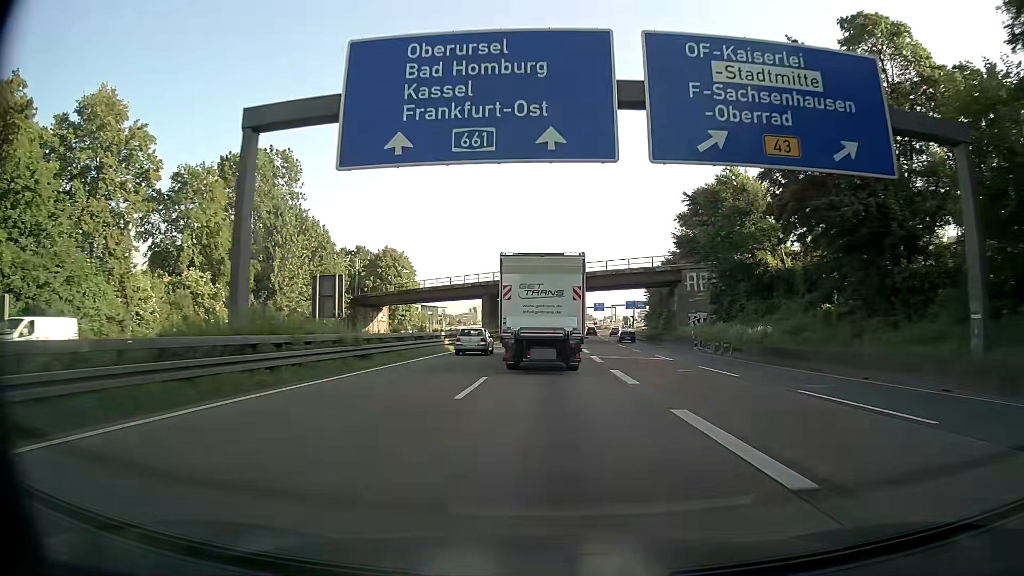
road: motorway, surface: asphalt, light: Day
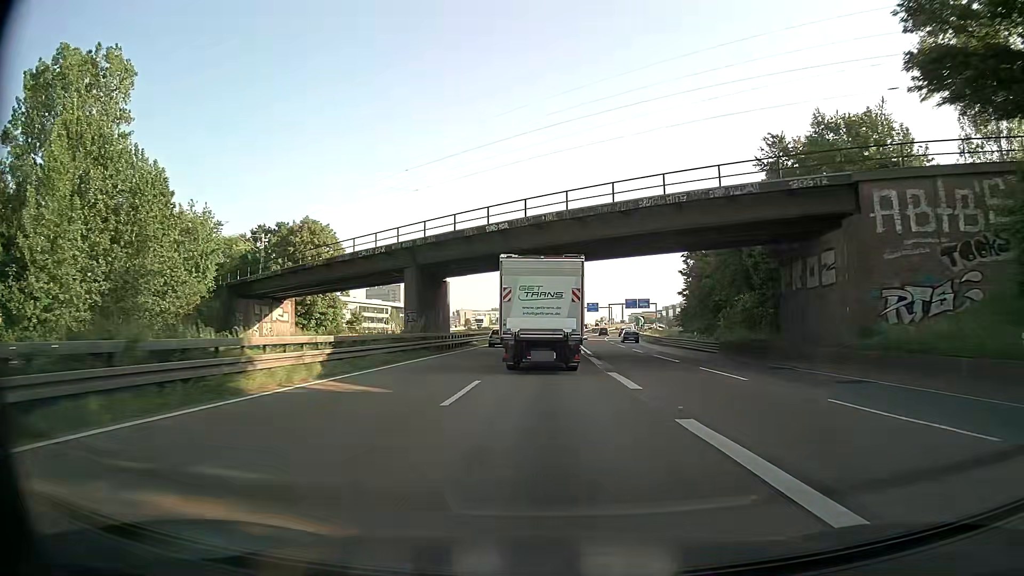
(+0.6, +37.6) m; +1°
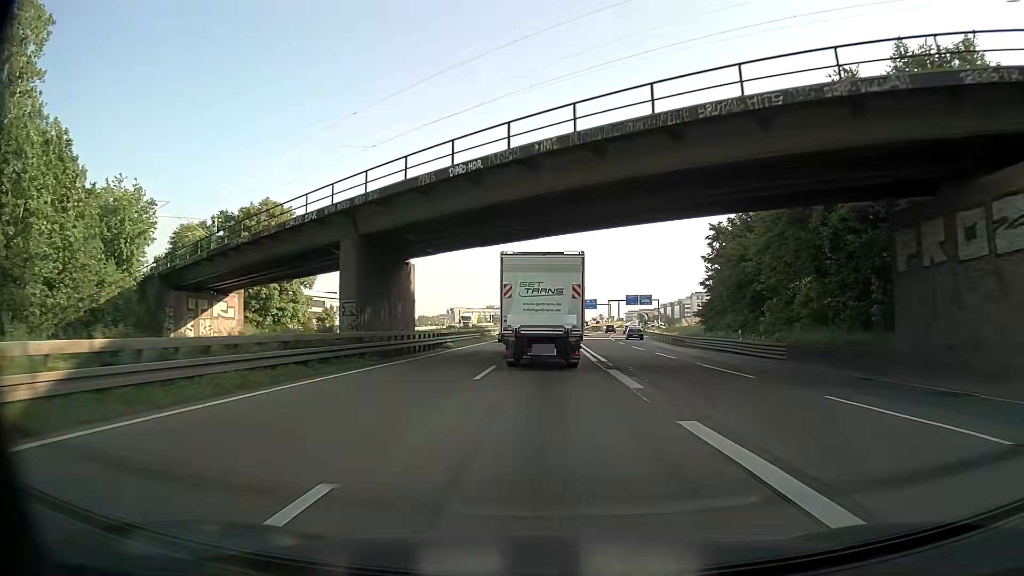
(+0.1, +12.4) m; +1°
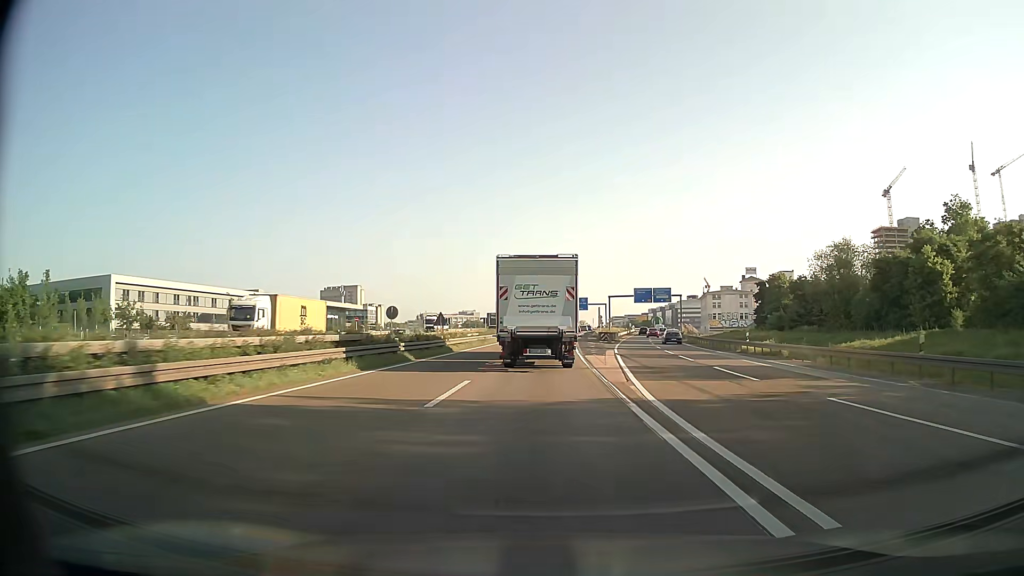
(+0.5, +60.3) m; +2°
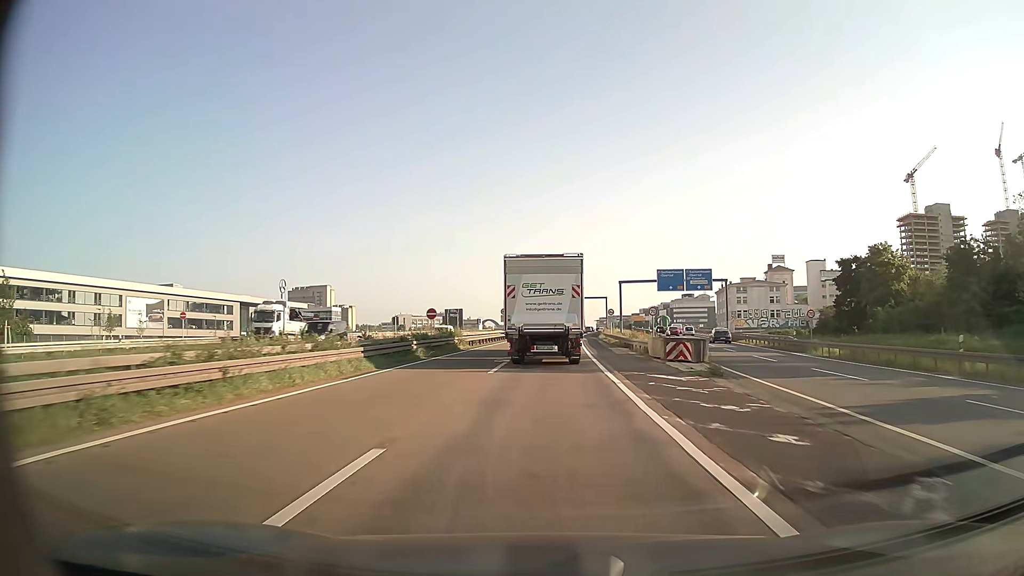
(+0.5, +46.3) m; +1°
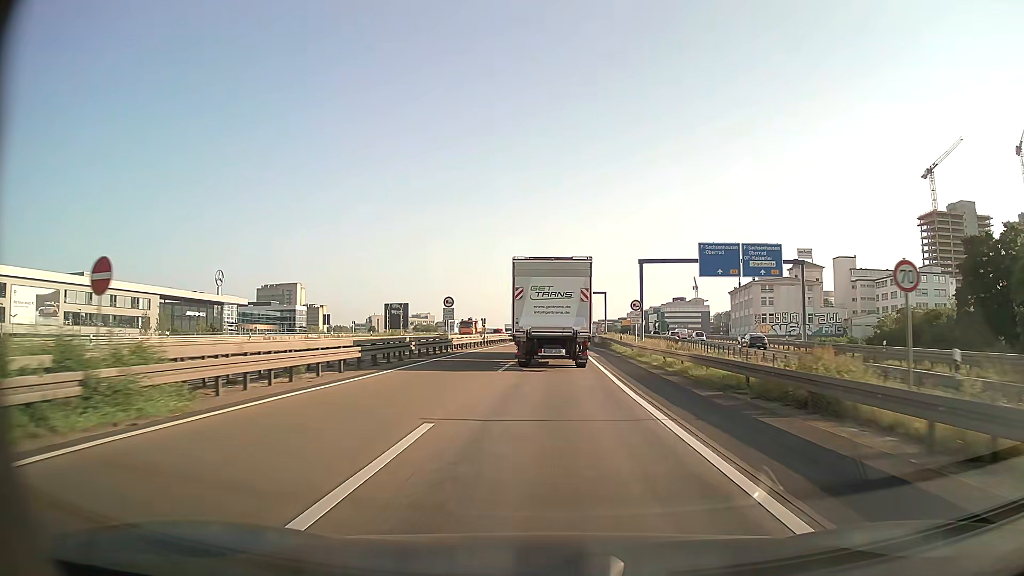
(+0.3, +34.3) m; +1°
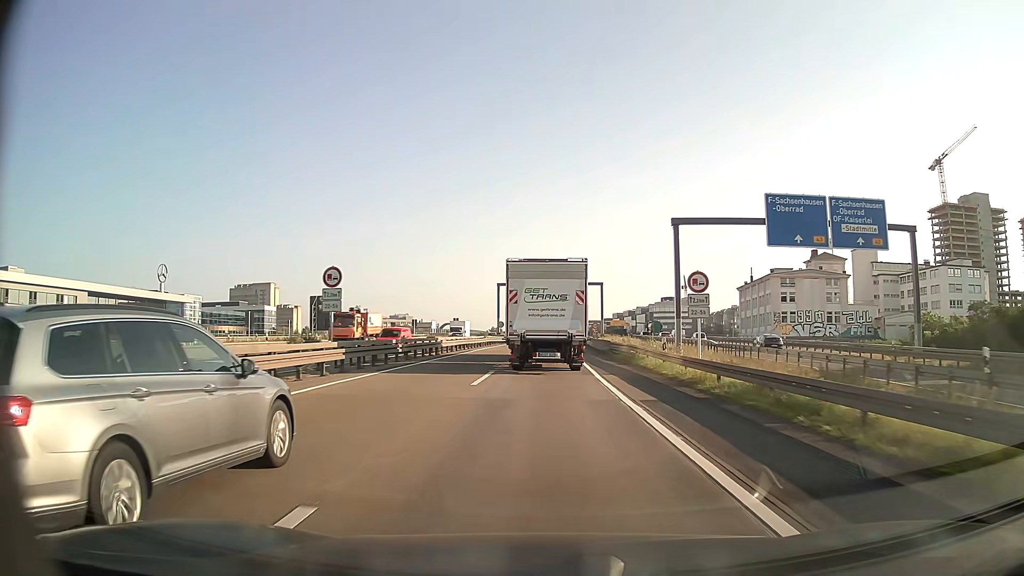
(+0.3, +22.7) m; +2°
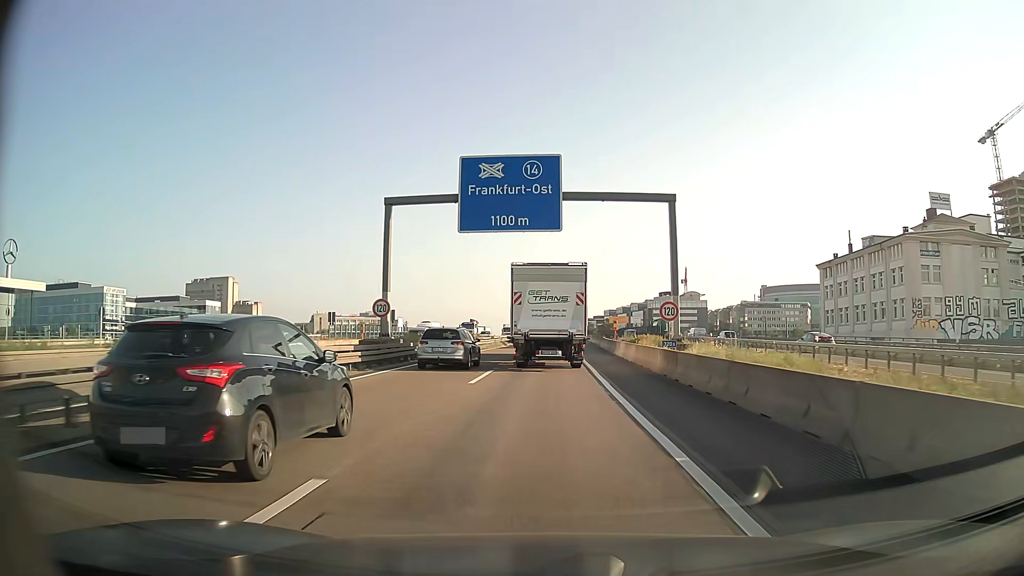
(+0.7, +53.7) m; +1°
(0, +10) (0, +20) (0, +30) (0, +40) (+1, +50) (+1, +60) (+1, +70) (+2, +80) (+2, +90) (+2, +100) m
